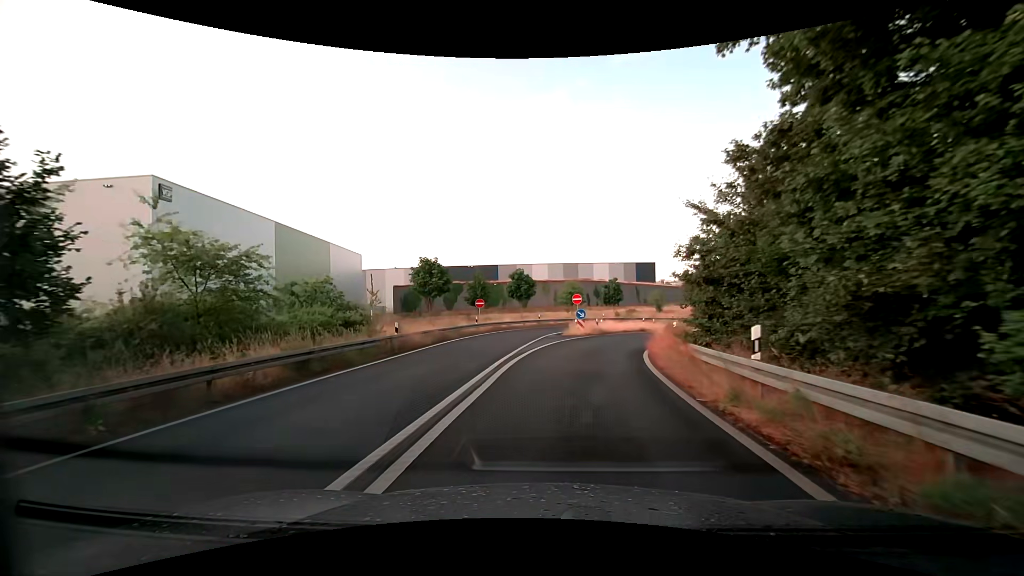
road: trunk_link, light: Day
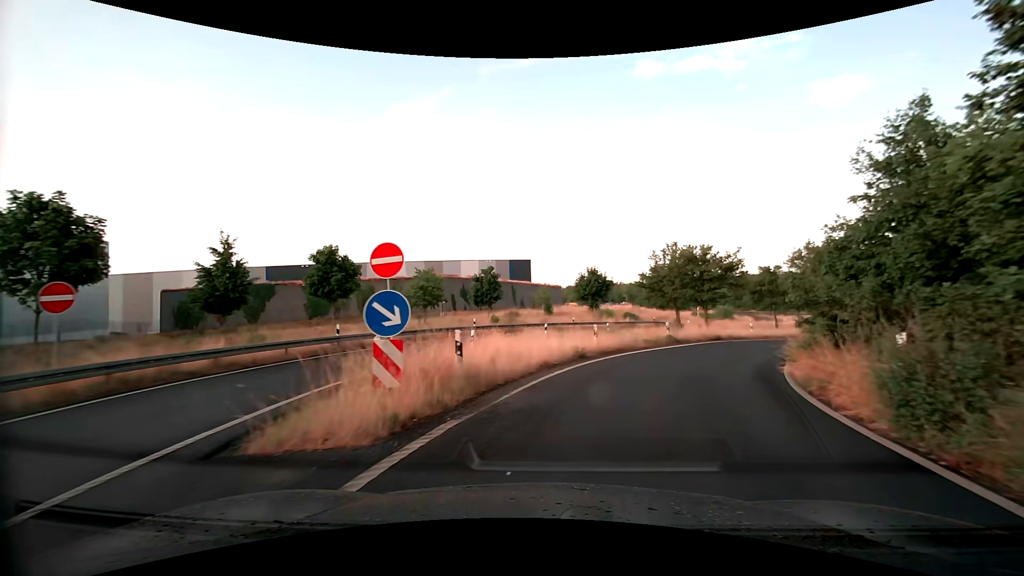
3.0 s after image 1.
(+2.6, +28.1) m; +15°
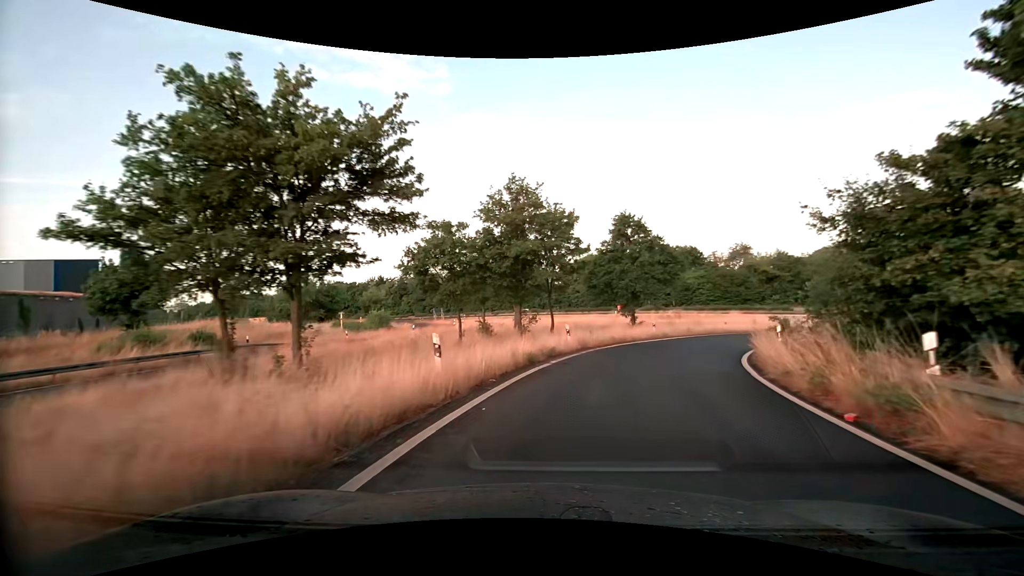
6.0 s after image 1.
(+9.4, +28.0) m; +37°
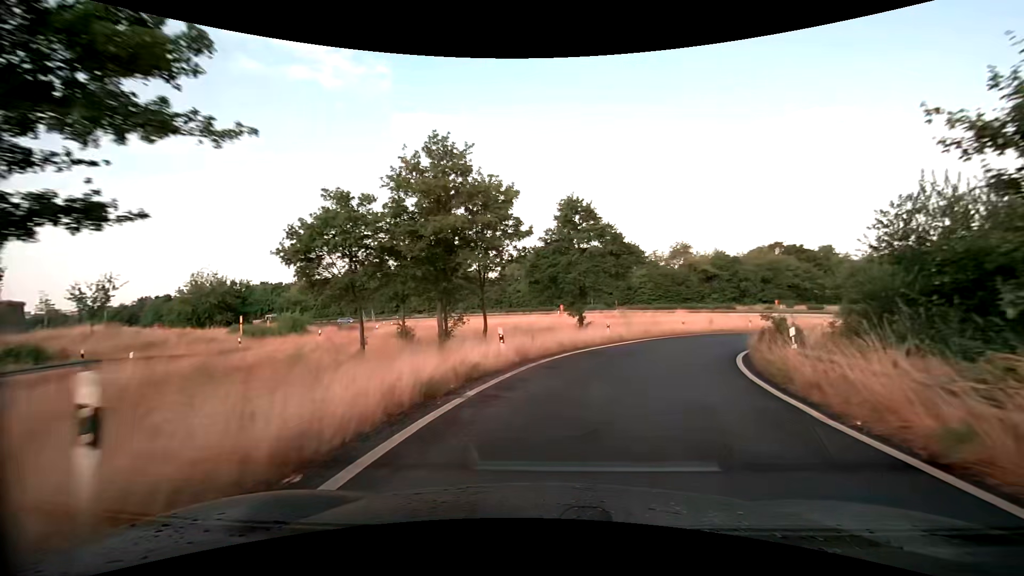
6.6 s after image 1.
(+0.3, +6.2) m; +6°
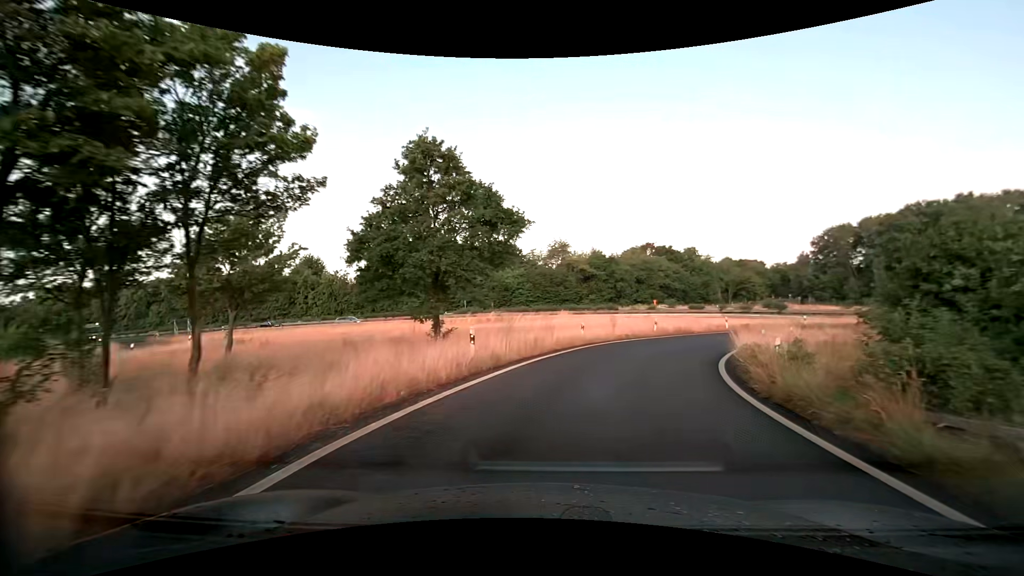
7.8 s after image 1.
(+1.5, +12.1) m; +14°
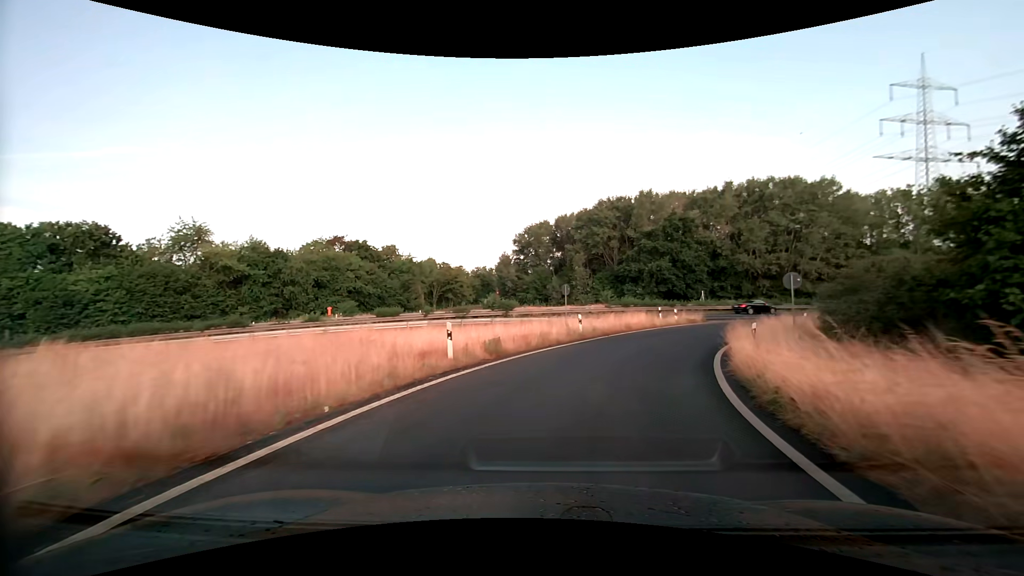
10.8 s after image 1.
(+8.8, +29.7) m; +32°
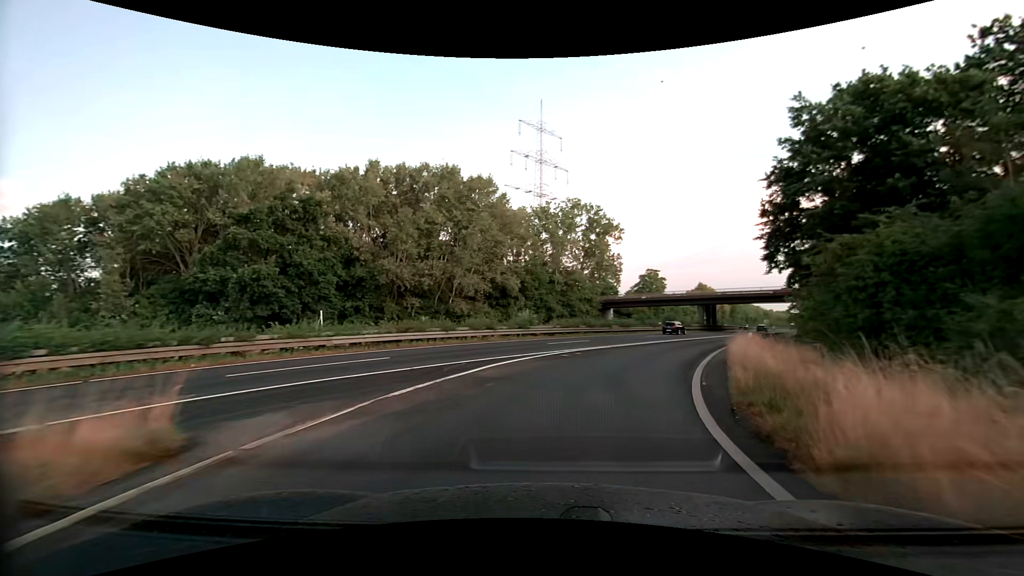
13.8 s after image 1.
(+10.4, +31.0) m; +39°
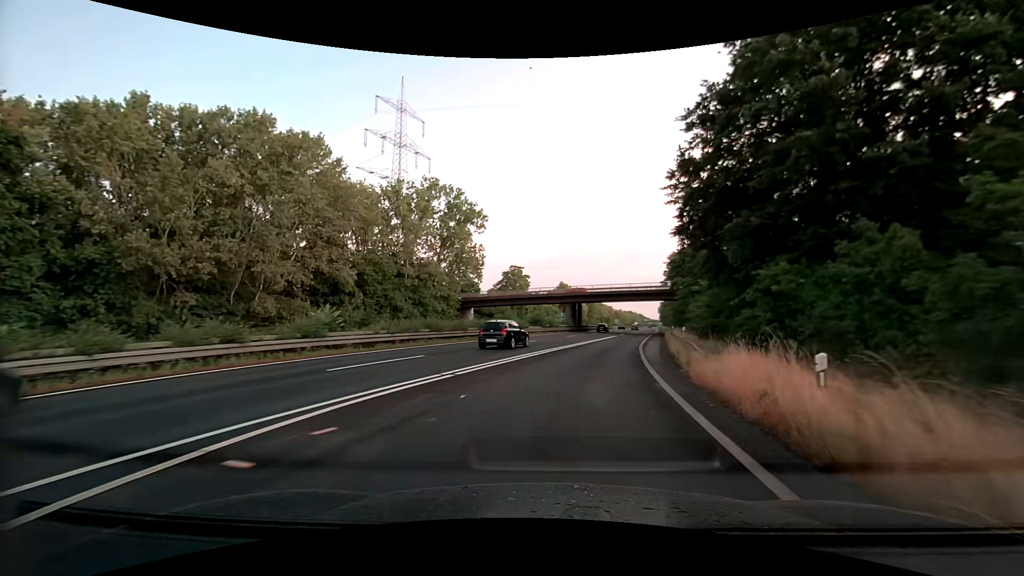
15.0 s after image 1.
(+2.0, +14.0) m; +16°
(+1, +10) (+2, +20) (+4, +30) (+6, +40) (+8, +49) (+10, +59) (+12, +69) (+14, +79) (+16, +88) (+19, +98) m
